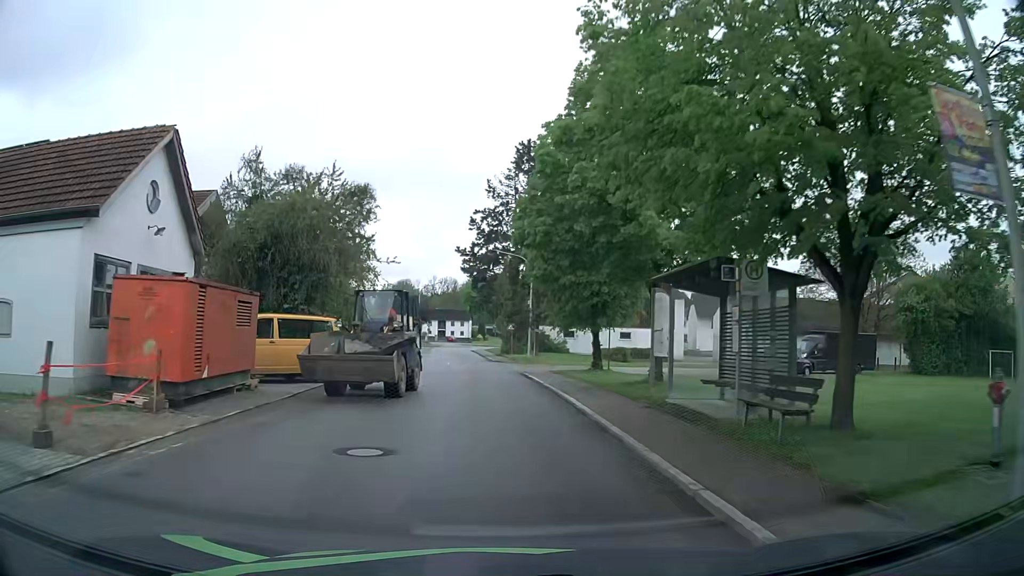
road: tertiary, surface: asphalt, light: Day
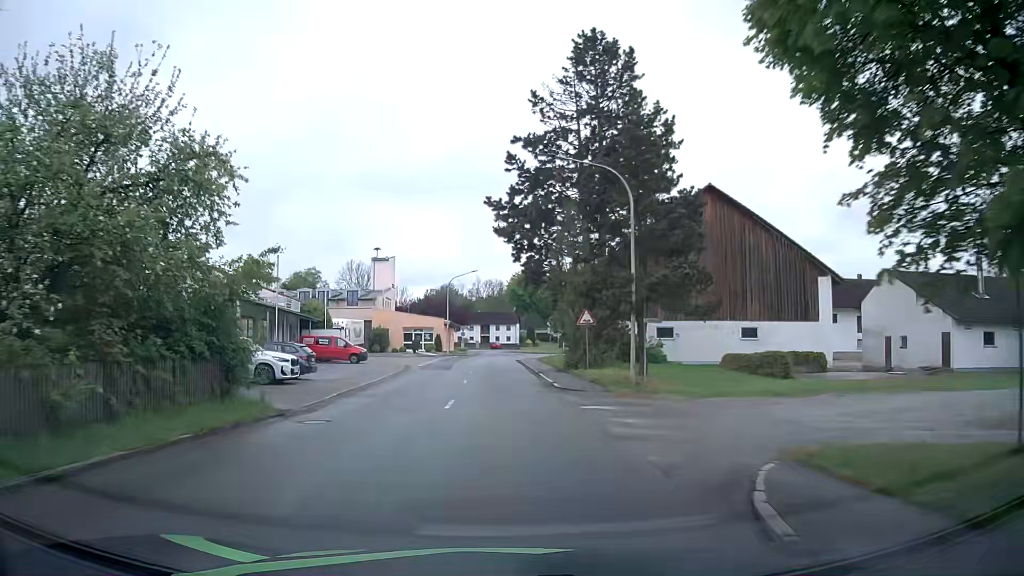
(-0.9, +24.3) m; -4°
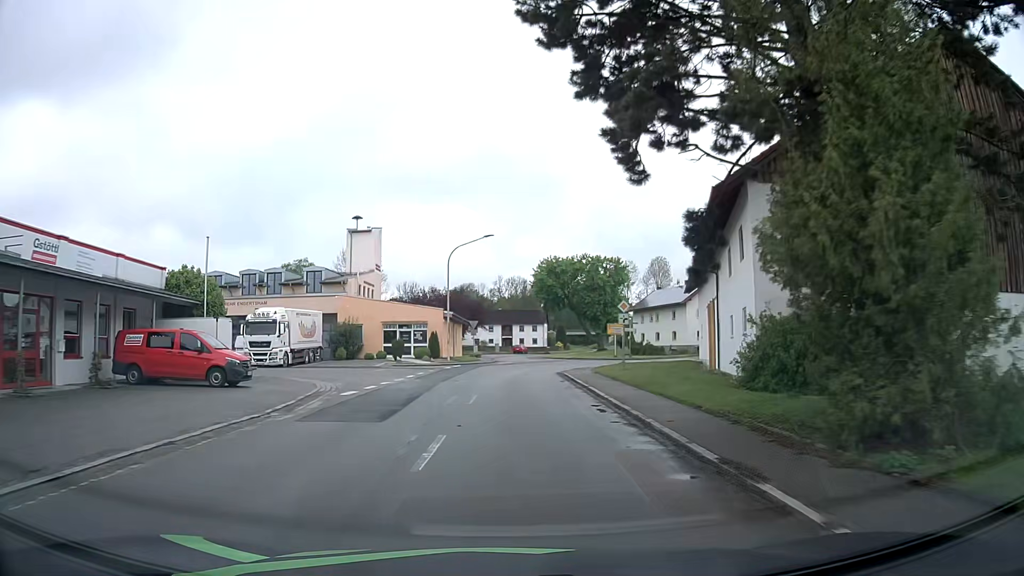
(-0.7, +26.1) m; -2°
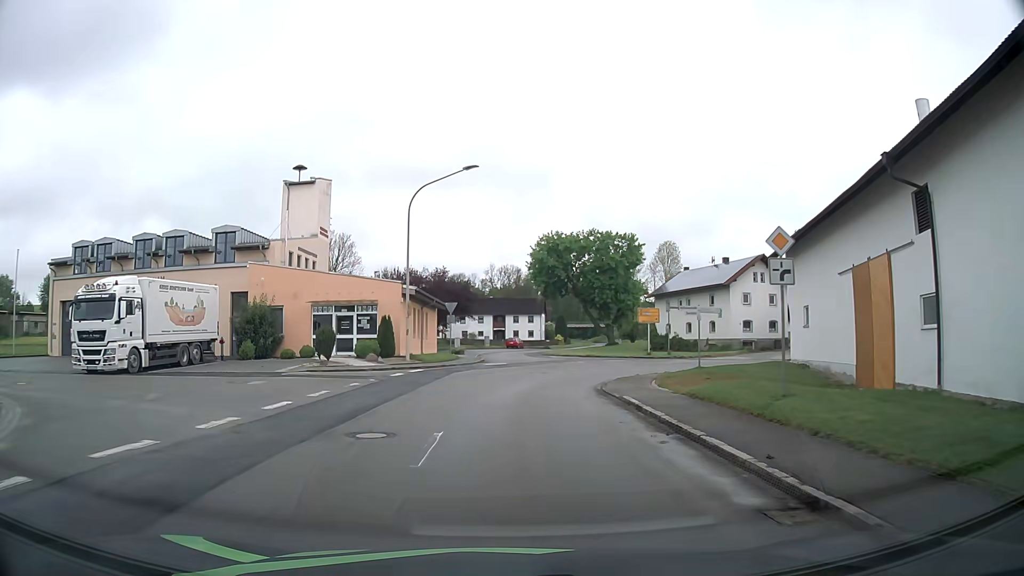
(0.0, +18.0) m; 0°
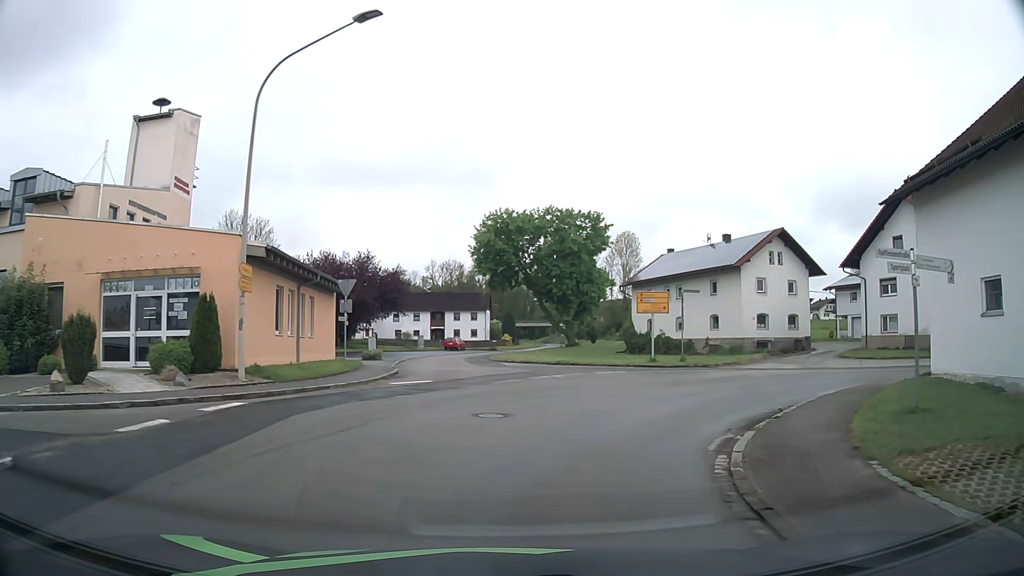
(+0.4, +15.8) m; +5°
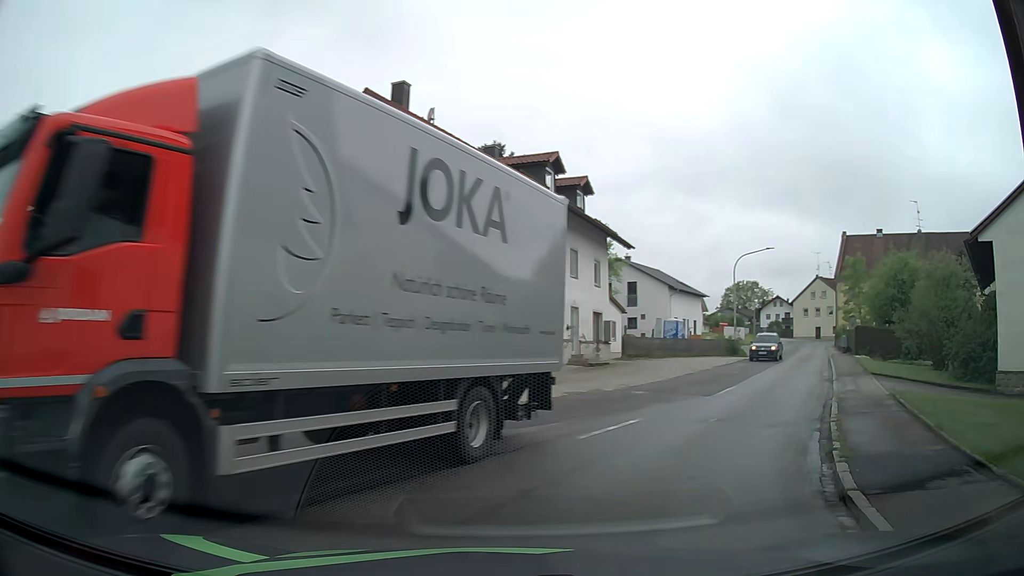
(+7.9, +20.0) m; +54°
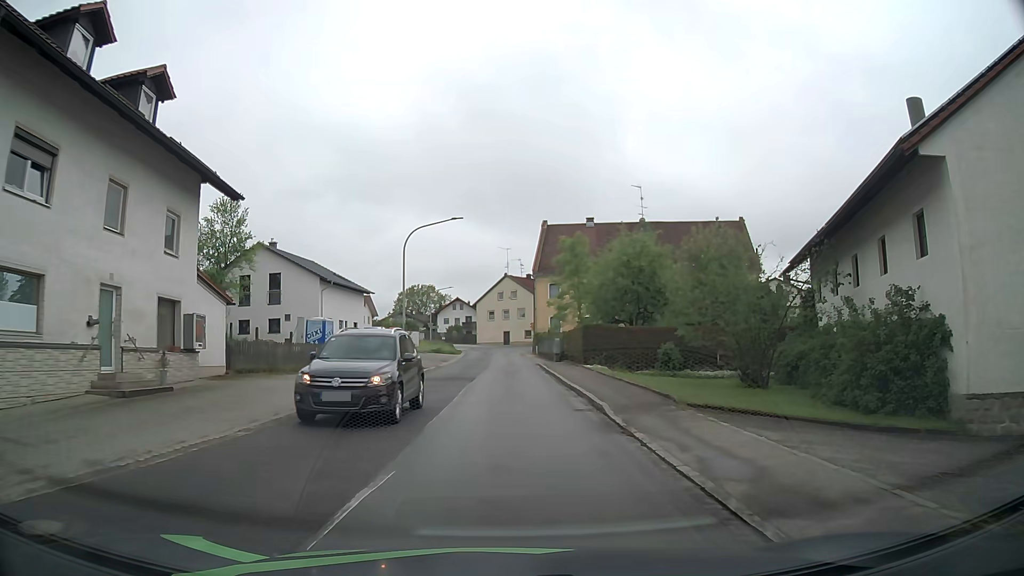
(+3.9, +13.3) m; +29°
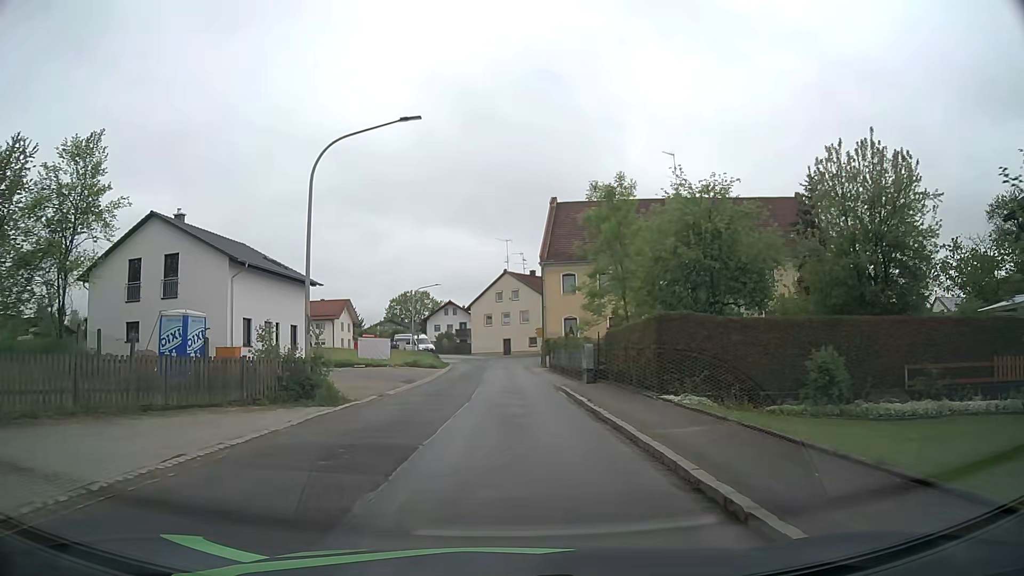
(-0.1, +16.7) m; -1°
(0, +10) (0, +20) (0, +30) (0, +40) (0, +50) (0, +60) (+3, +70) (+9, +78) (+16, +84) (+23, +91) m
